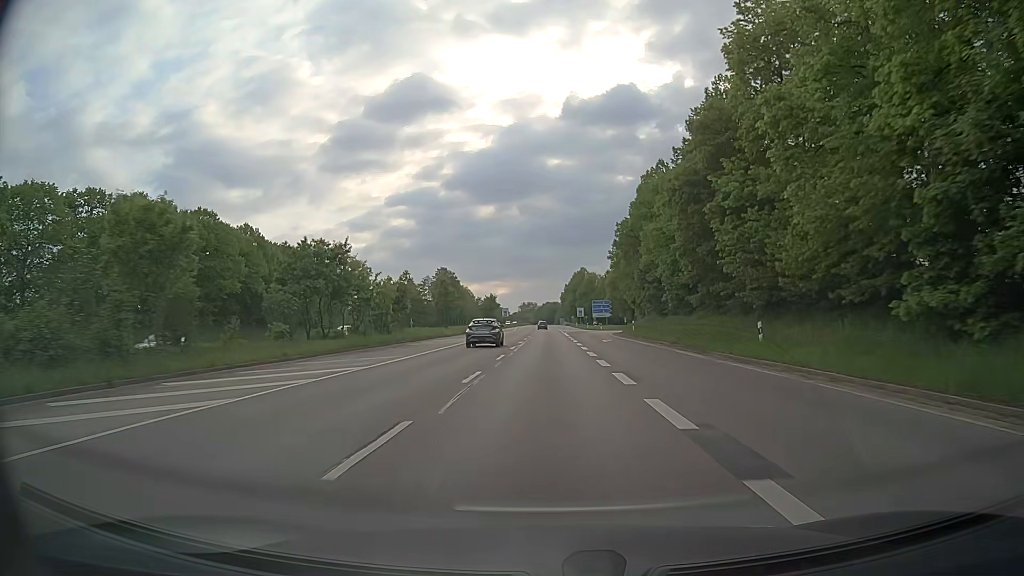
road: trunk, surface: asphalt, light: Day
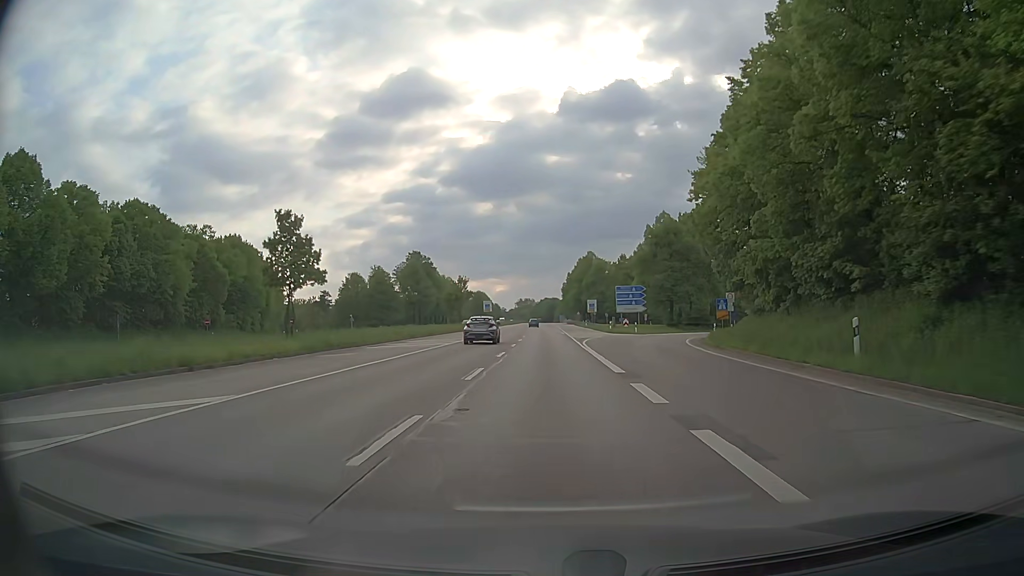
(-0.2, +45.9) m; 0°
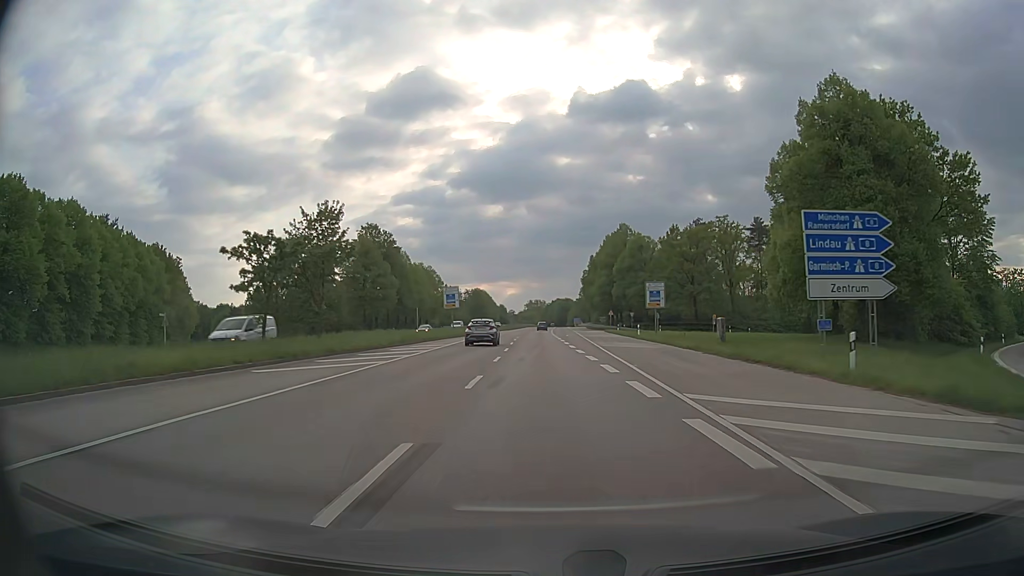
(-0.4, +57.5) m; -1°
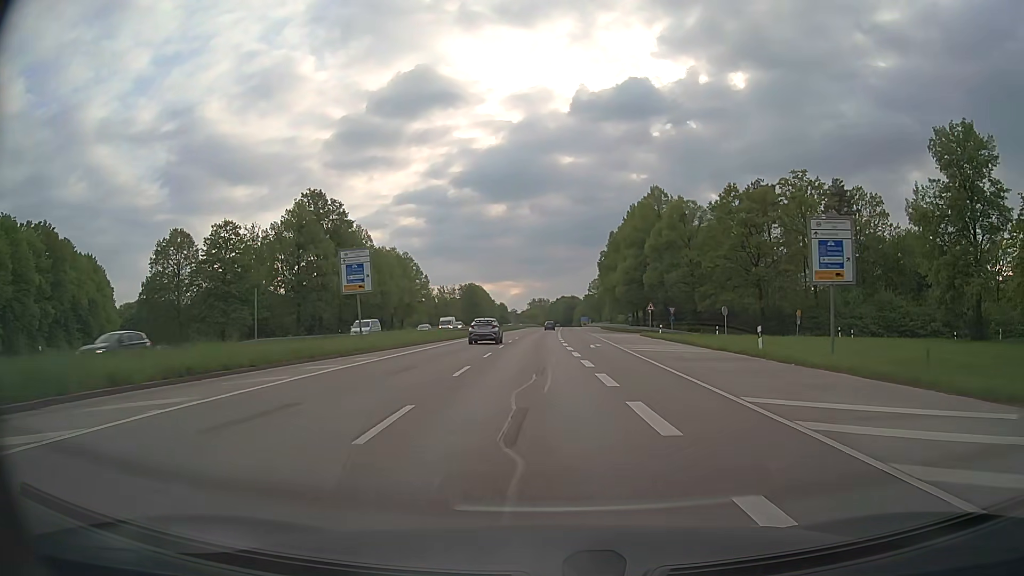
(-0.3, +34.3) m; -1°
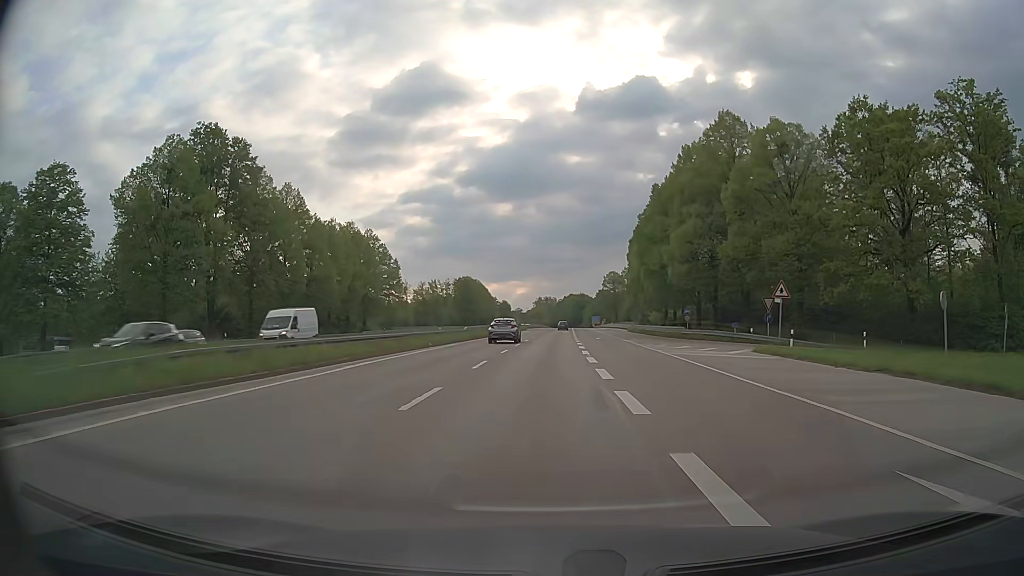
(-0.3, +34.4) m; -1°
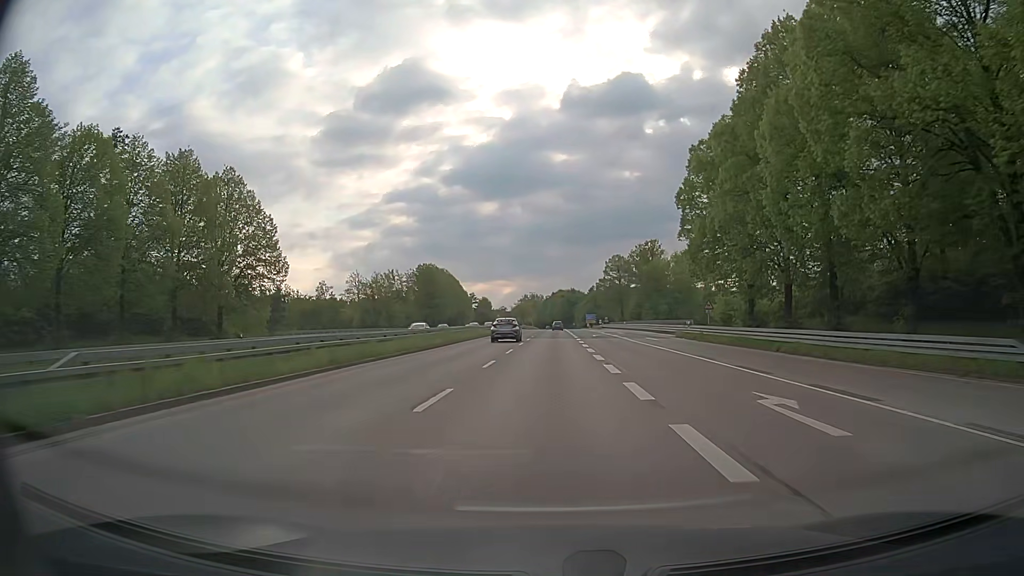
(+0.4, +46.3) m; +1°
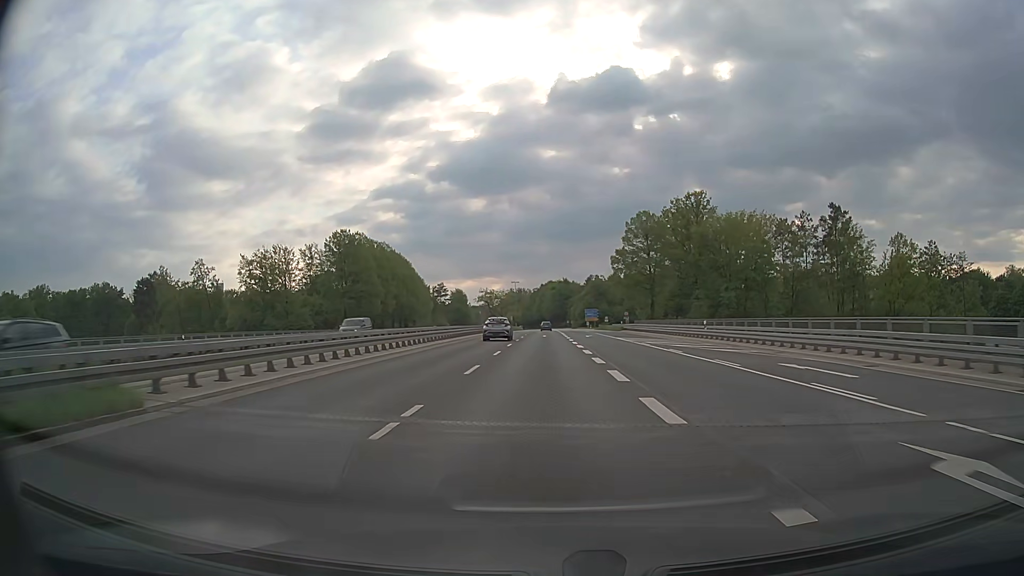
(+0.6, +58.3) m; +1°
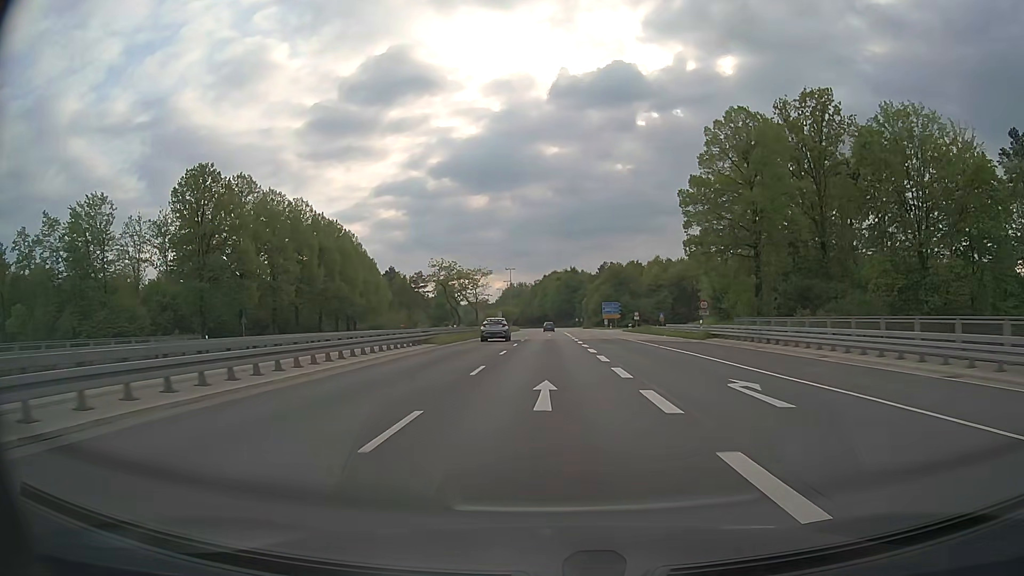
(0.0, +46.9) m; 0°
(0, +10) (0, +20) (0, +30) (0, +40) (0, +50) (0, +60) (0, +70) (0, +80) (0, +90) (0, +100) m
